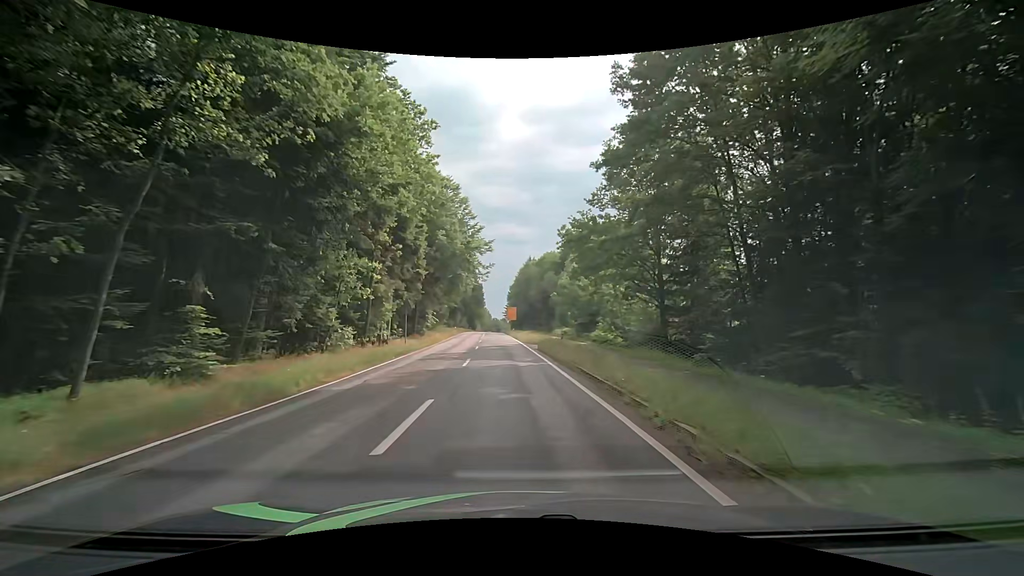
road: tertiary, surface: asphalt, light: Day
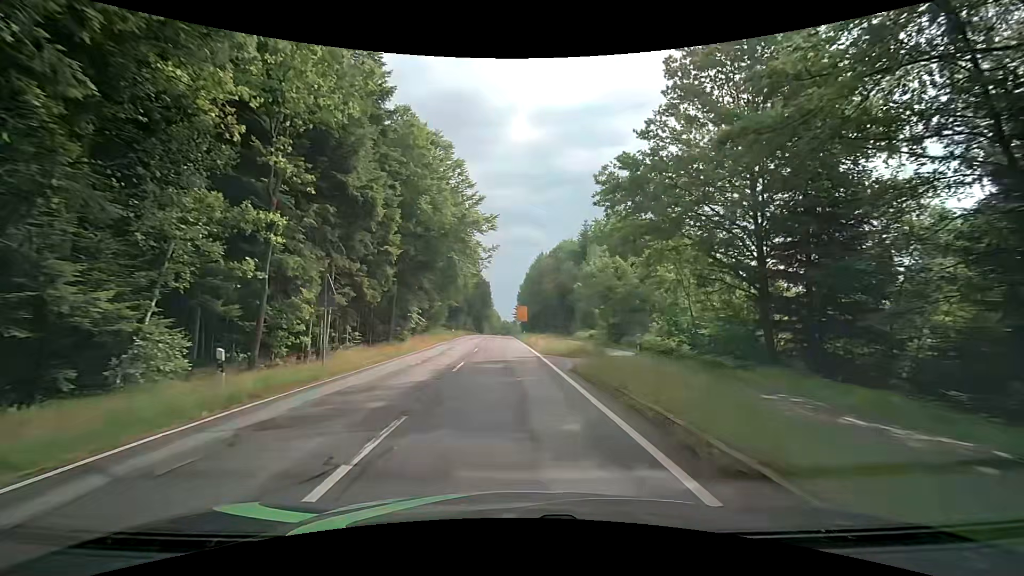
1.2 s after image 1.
(-0.3, +14.2) m; -2°
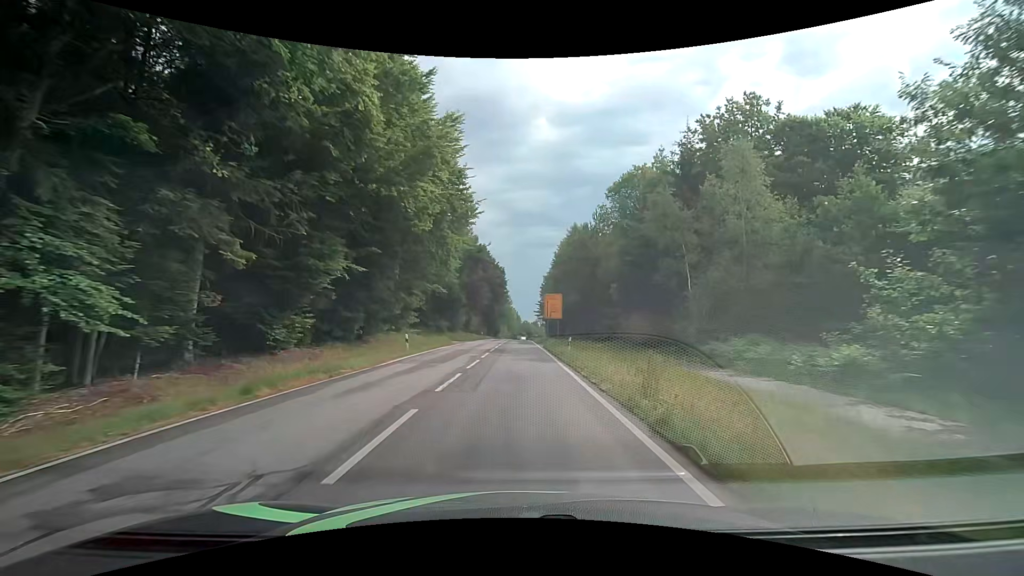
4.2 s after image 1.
(-1.1, +35.4) m; -2°
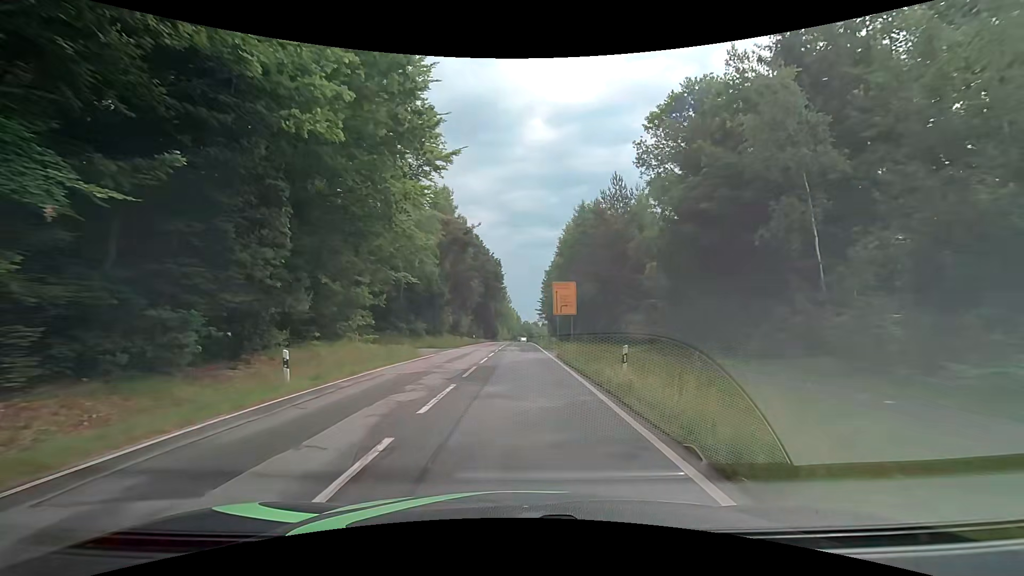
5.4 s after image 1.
(-0.1, +14.1) m; -1°
(0, +10) (0, +20) (0, +30) (0, +40) (0, +50) (0, +60) (+1, +70) (+1, +80) (+1, +90) (+1, +100) m
